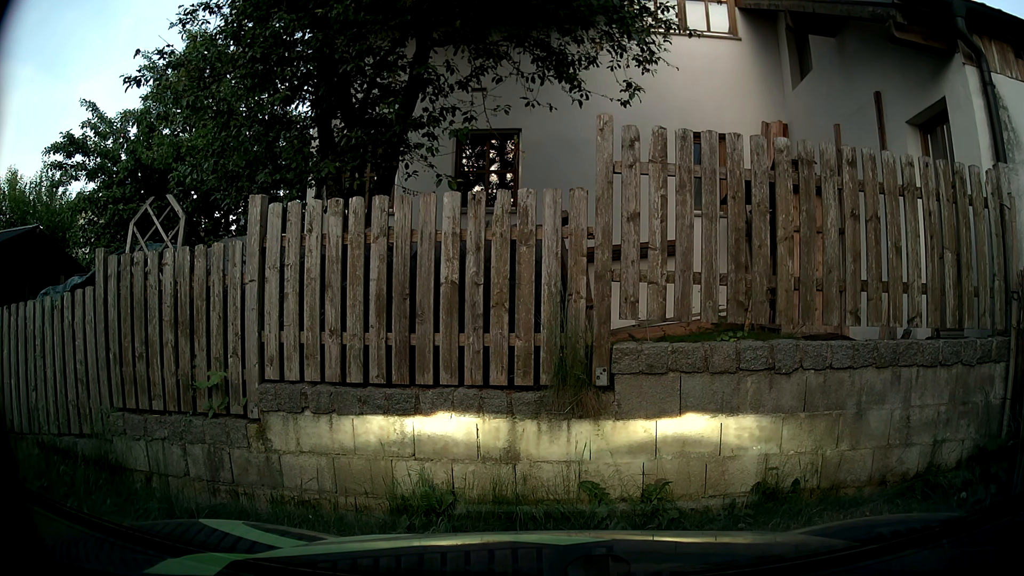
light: Day
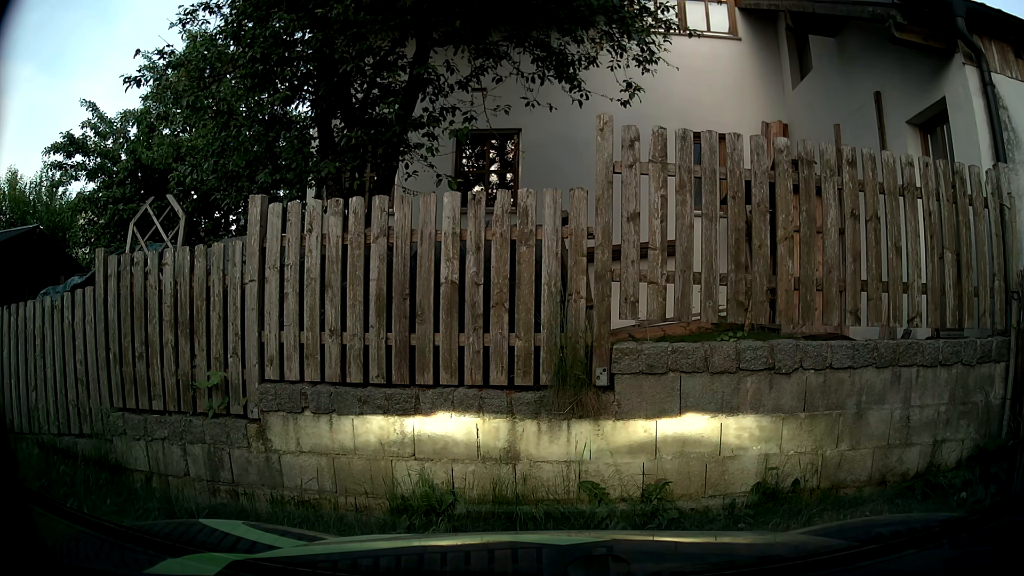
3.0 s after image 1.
(0.0, 0.0) m; 0°
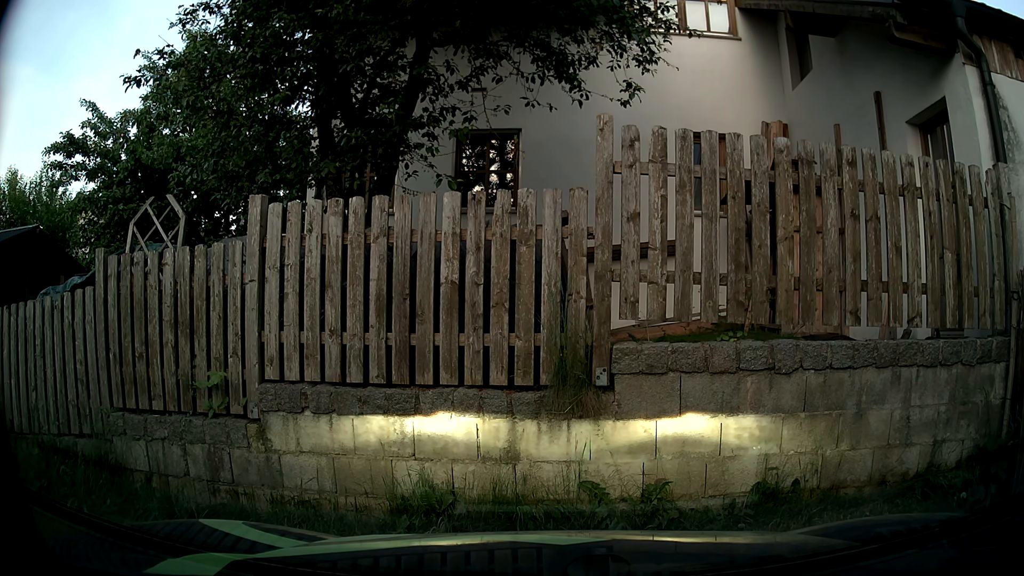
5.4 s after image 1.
(0.0, 0.0) m; 0°
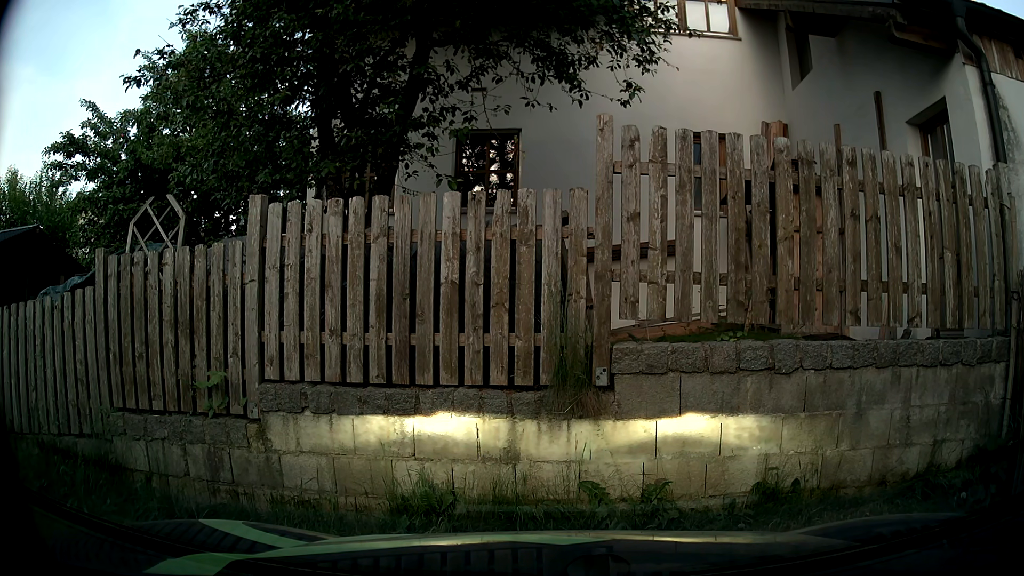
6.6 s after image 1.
(0.0, 0.0) m; 0°
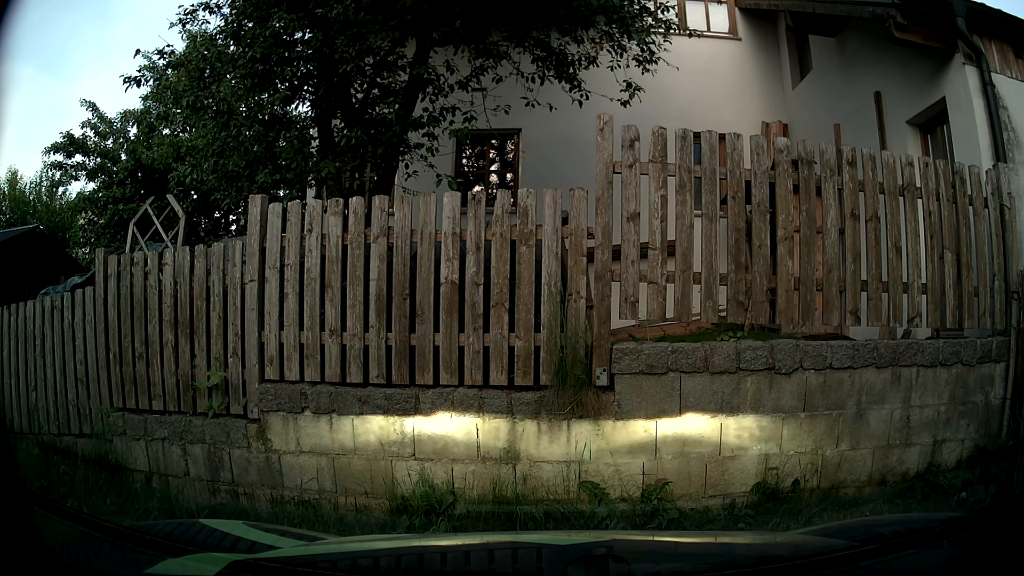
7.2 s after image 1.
(0.0, 0.0) m; 0°
